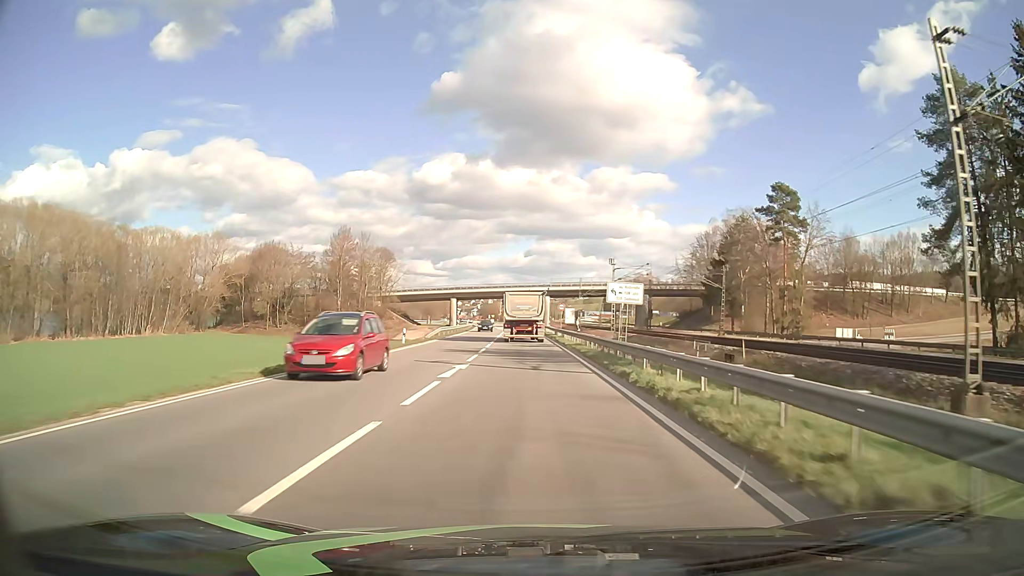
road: primary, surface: asphalt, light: Day
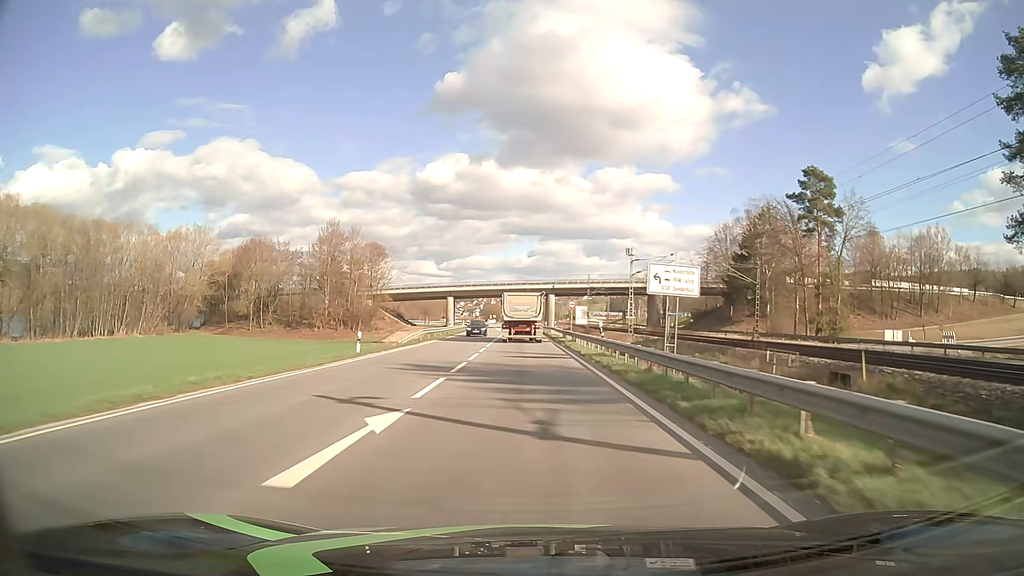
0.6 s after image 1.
(0.0, +10.8) m; 0°
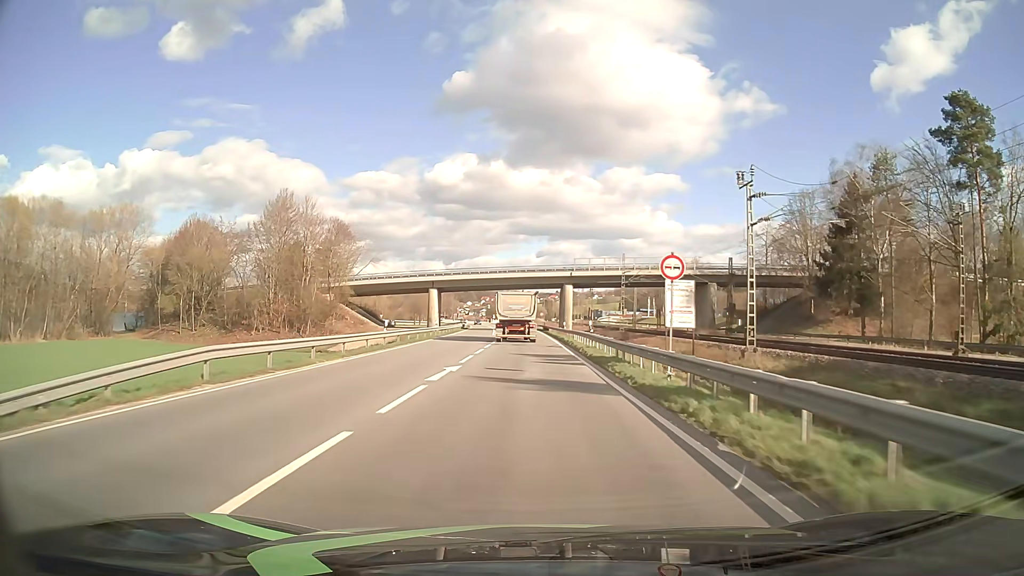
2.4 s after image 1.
(-0.1, +32.3) m; -1°
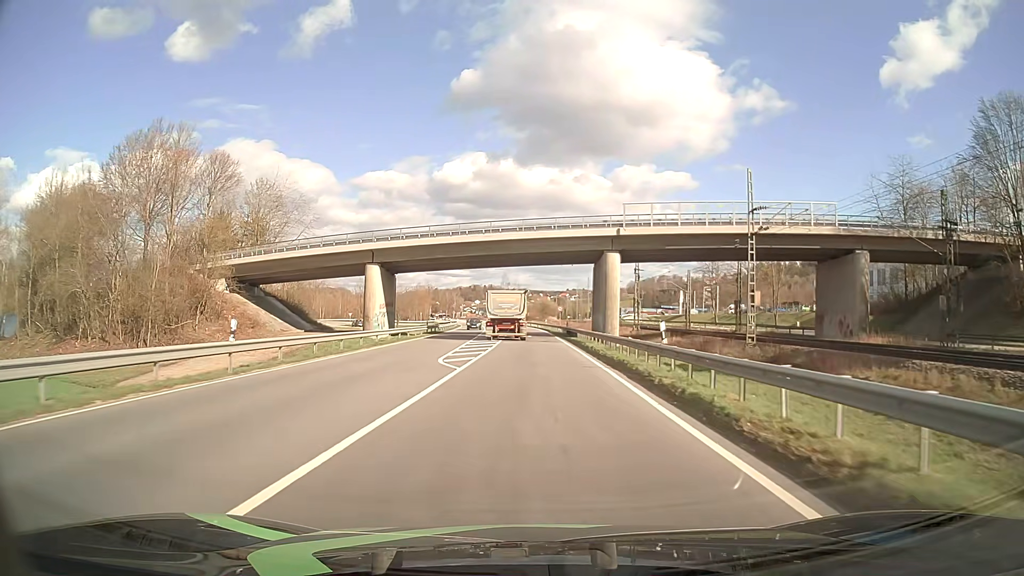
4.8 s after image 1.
(-0.4, +41.7) m; -1°
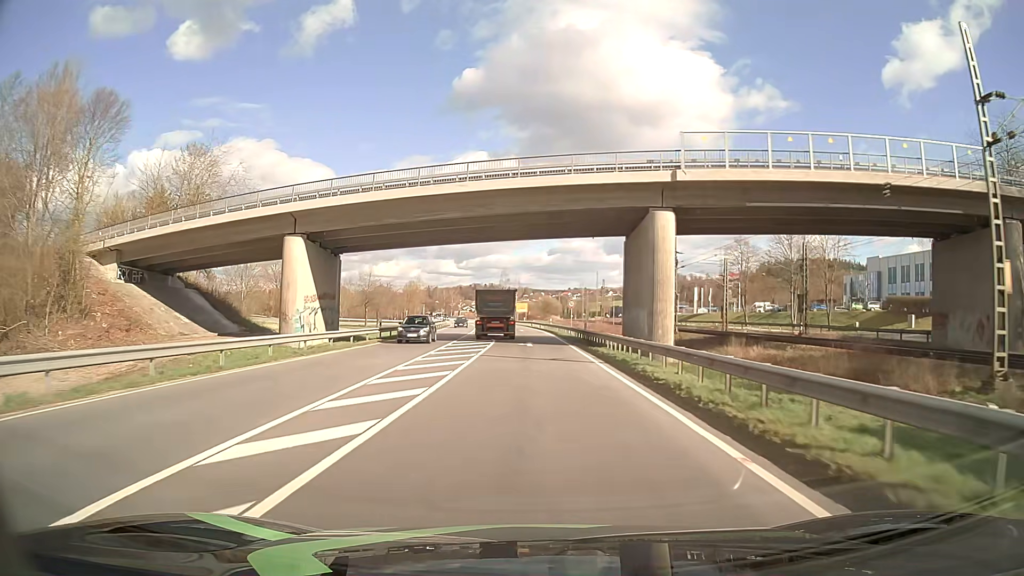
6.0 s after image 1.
(0.0, +19.2) m; 0°
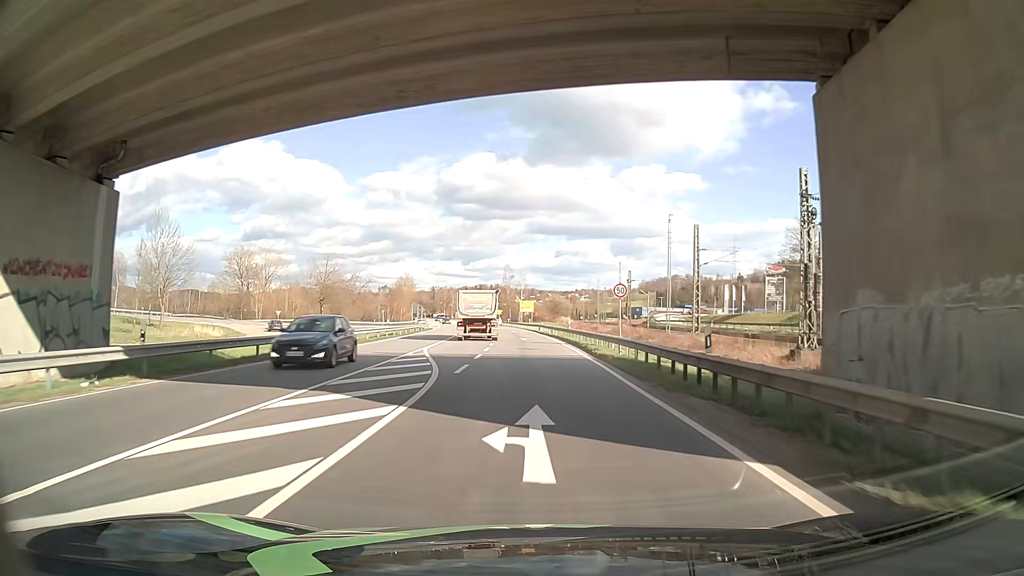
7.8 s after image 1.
(-0.1, +27.2) m; 0°
(0, +10) (0, +20) (-1, +30) (-1, +40) (-3, +50) (-4, +60) (-5, +70) (-6, +80) (-8, +90) (-9, +100) m
